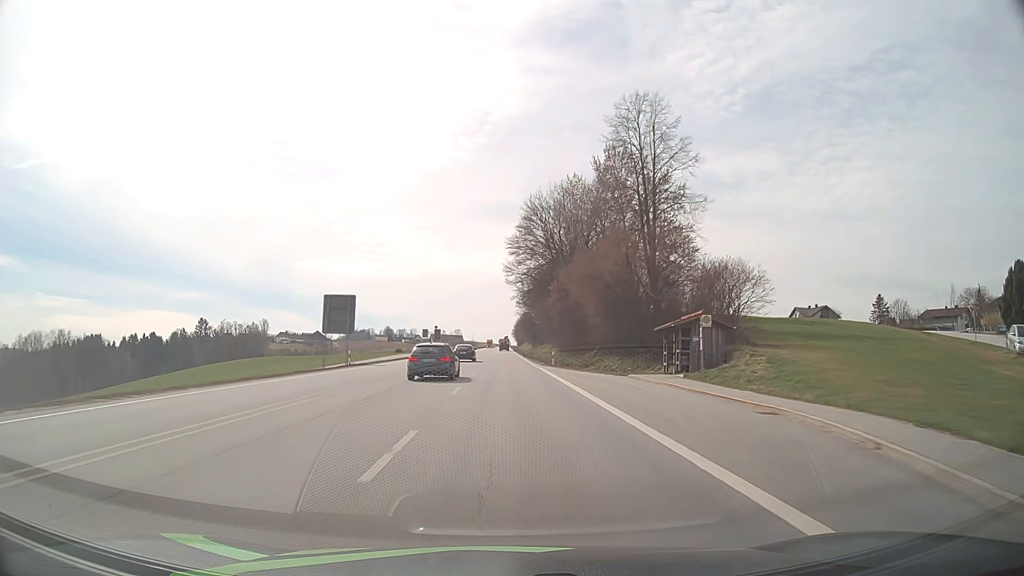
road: primary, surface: asphalt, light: Day
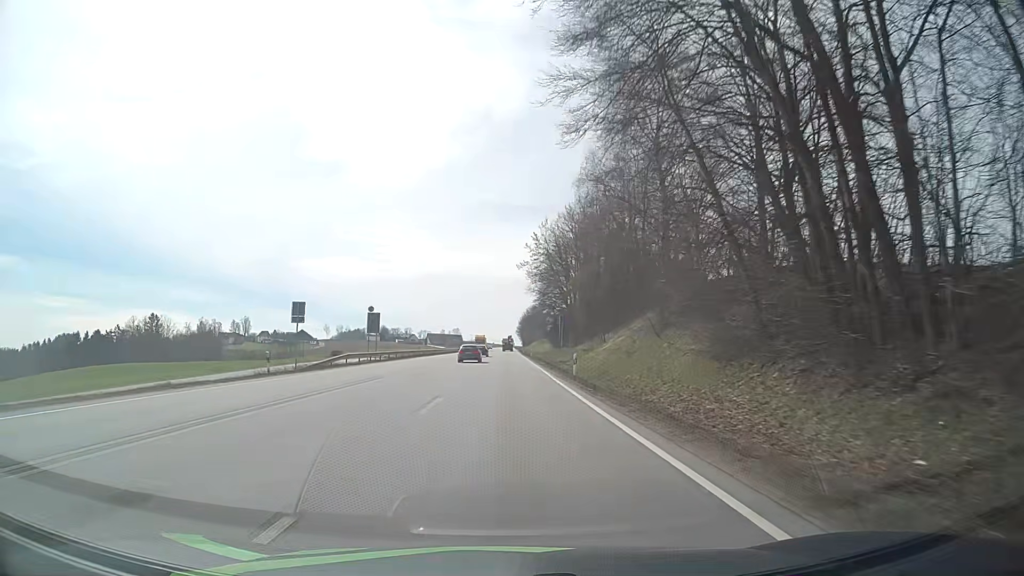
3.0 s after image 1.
(0.0, +66.0) m; 0°
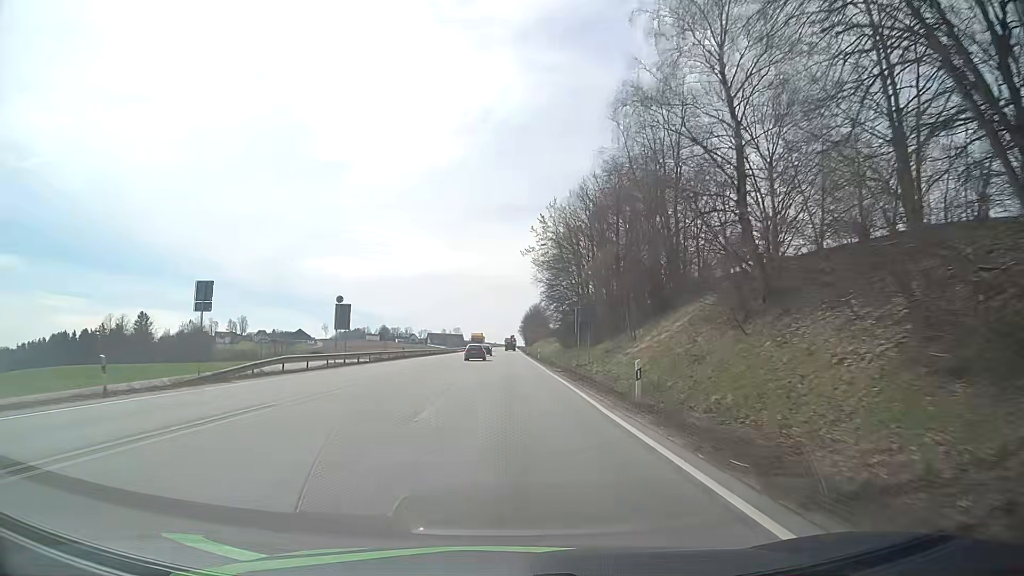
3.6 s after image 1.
(0.0, +13.6) m; 0°
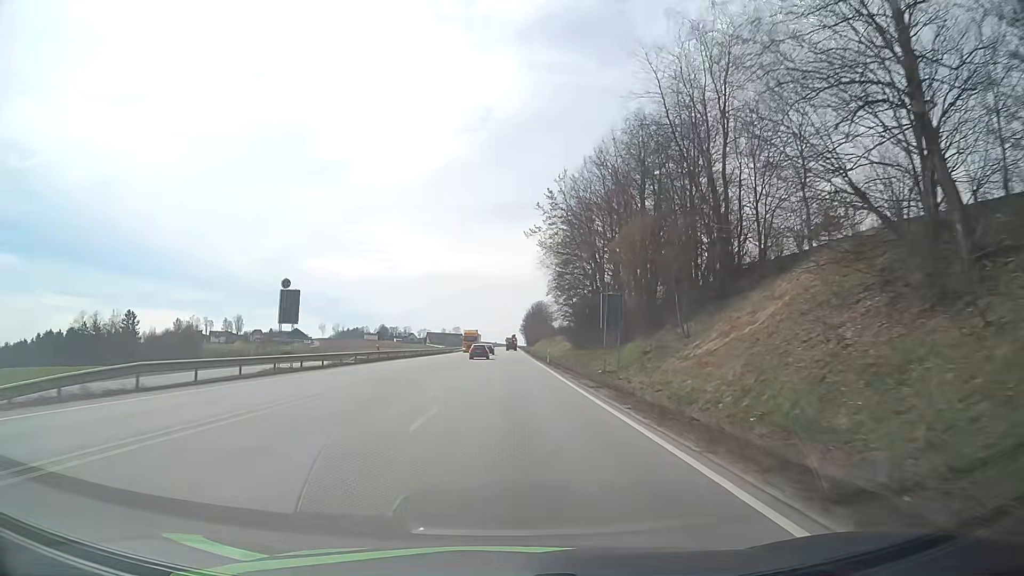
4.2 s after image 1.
(0.0, +13.7) m; 0°
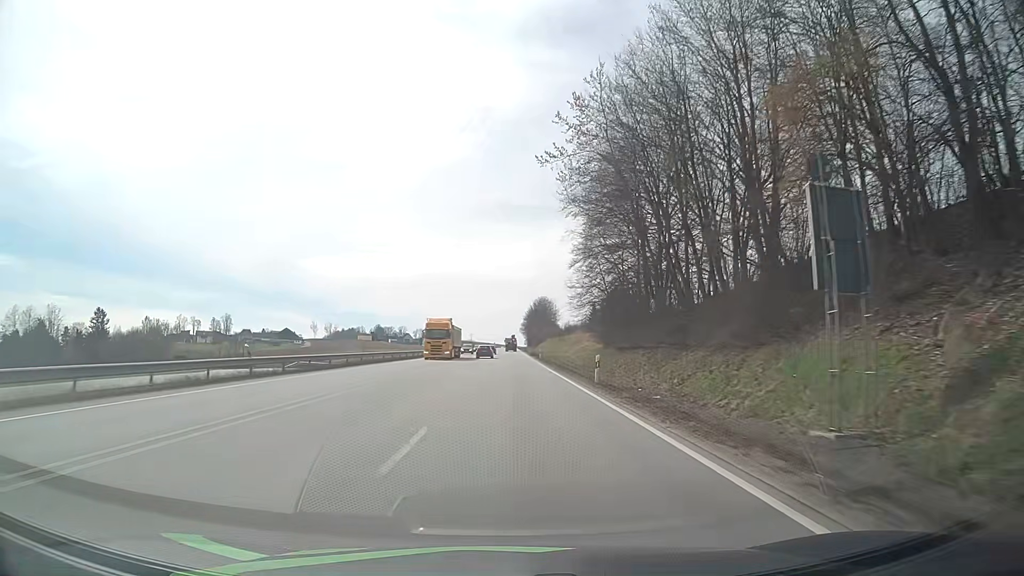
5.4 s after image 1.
(0.0, +27.8) m; 0°
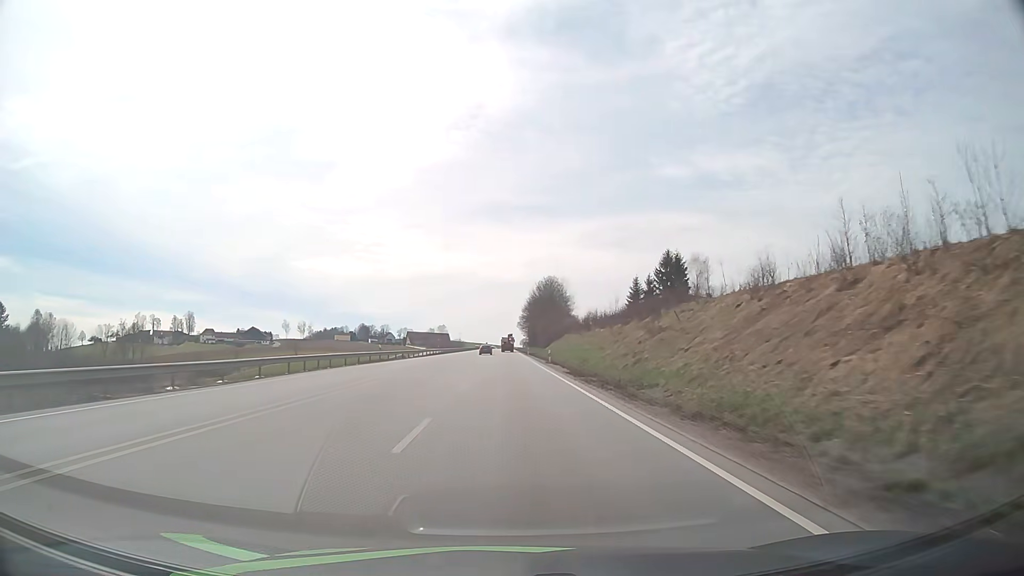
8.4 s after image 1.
(+0.5, +71.4) m; 0°
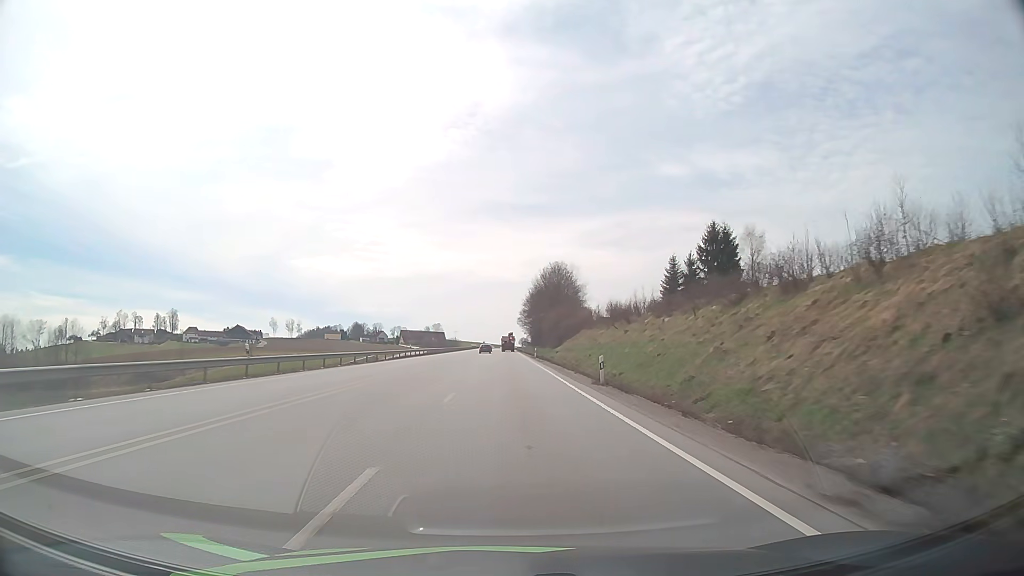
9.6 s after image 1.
(+0.1, +29.2) m; 0°
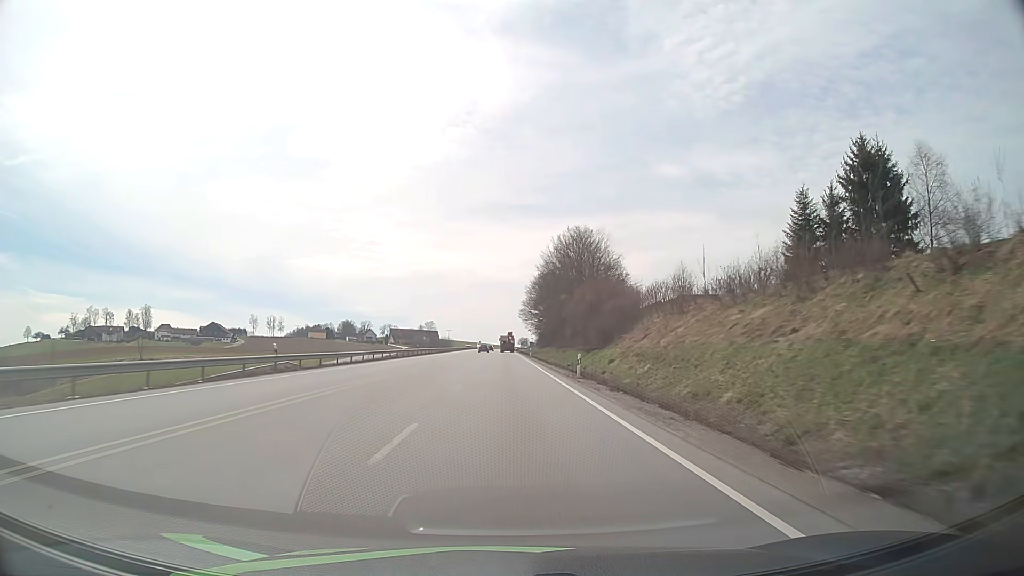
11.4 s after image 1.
(+0.1, +44.4) m; 0°
(0, +10) (0, +20) (0, +30) (0, +40) (0, +50) (0, +60) (0, +70) (0, +80) (0, +90) (0, +100) m
